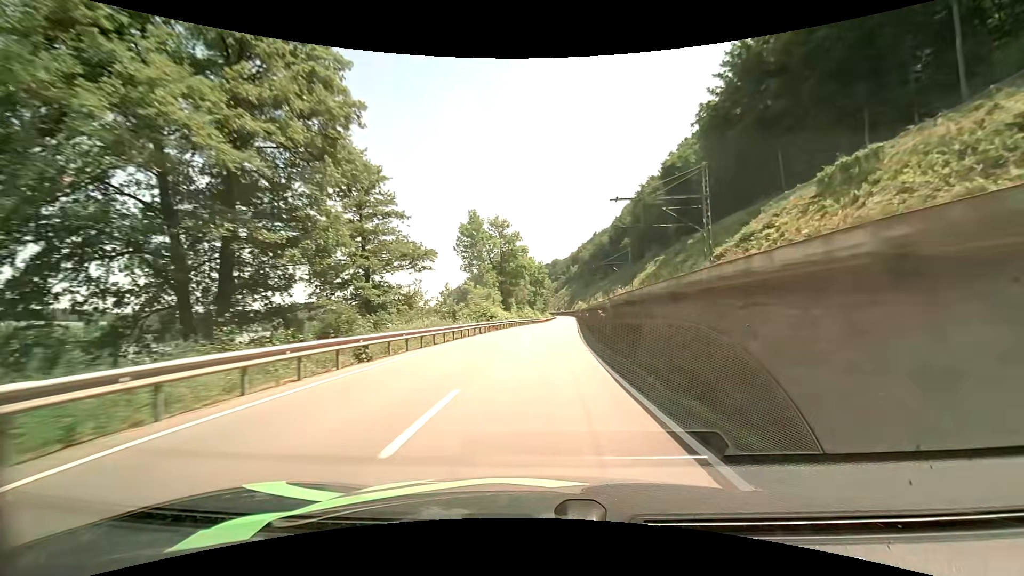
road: primary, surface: asphalt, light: Day
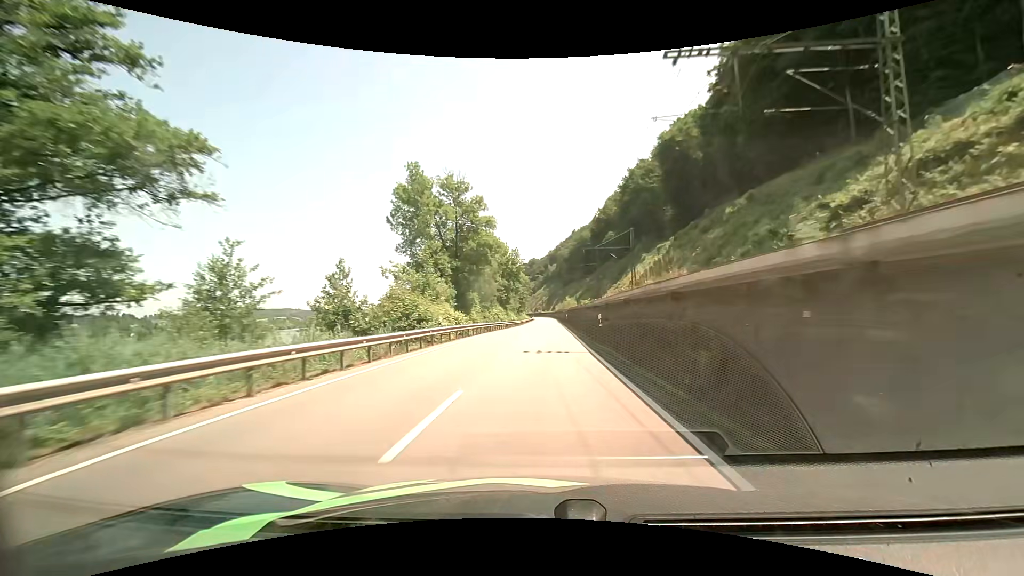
(+0.6, +23.8) m; +2°
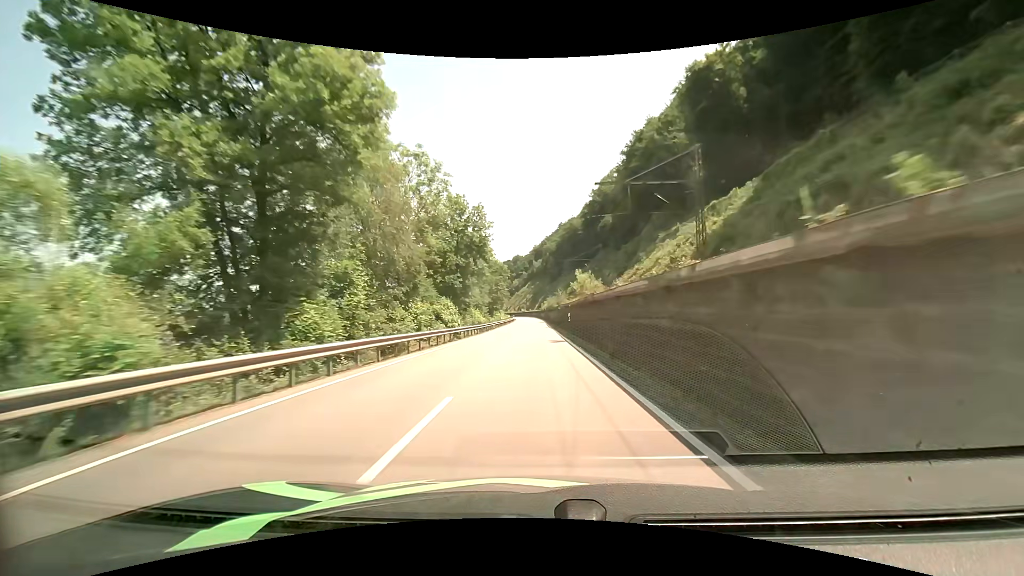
(+1.0, +36.2) m; +2°
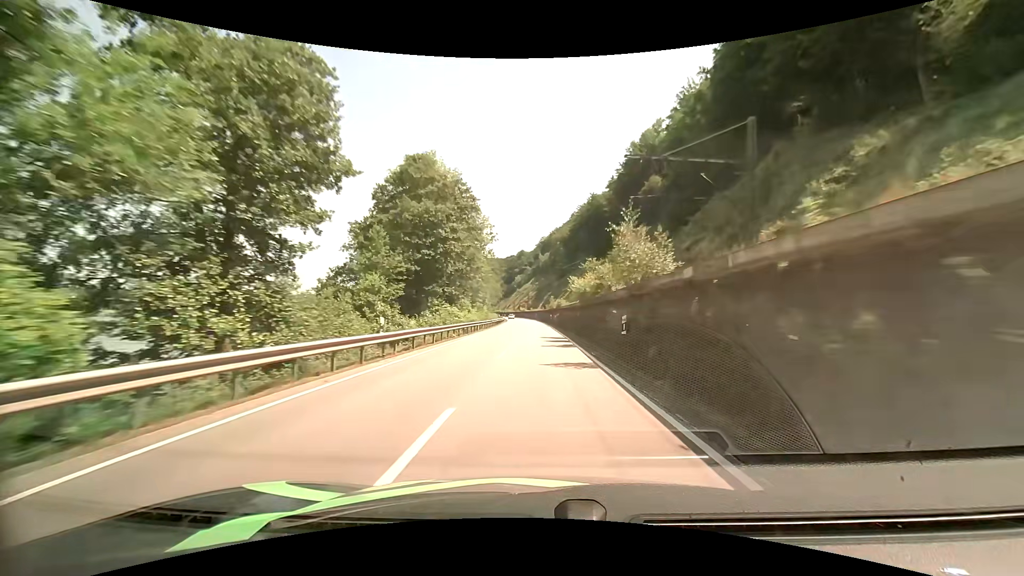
(-0.5, +60.8) m; -1°
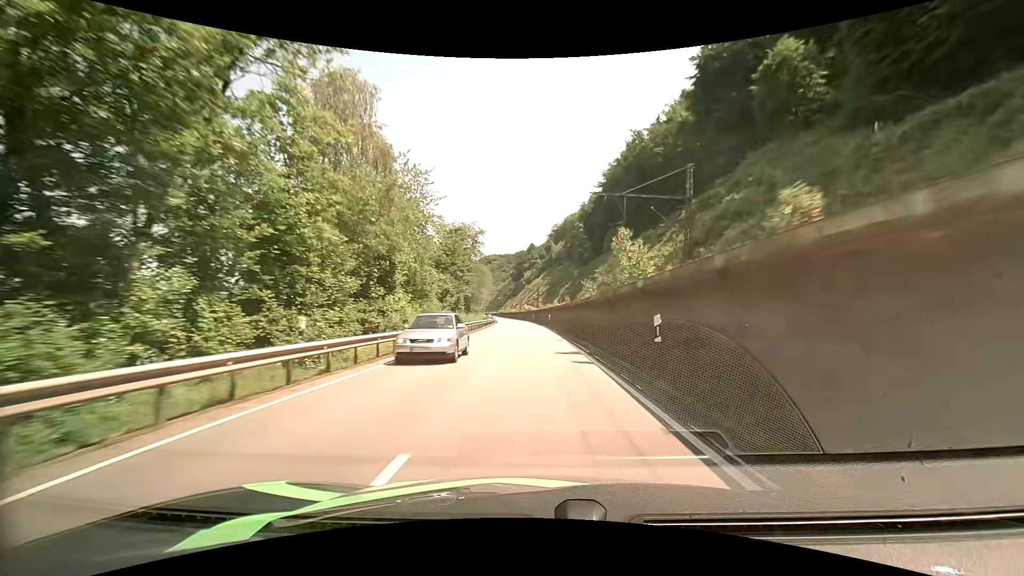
(0.0, +62.1) m; -1°
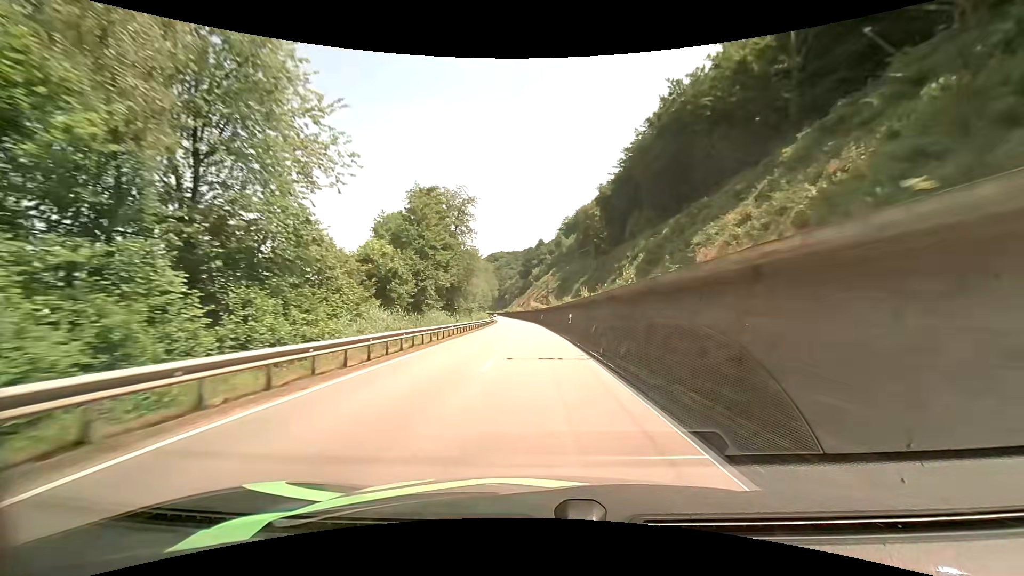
(-0.2, +25.1) m; -1°
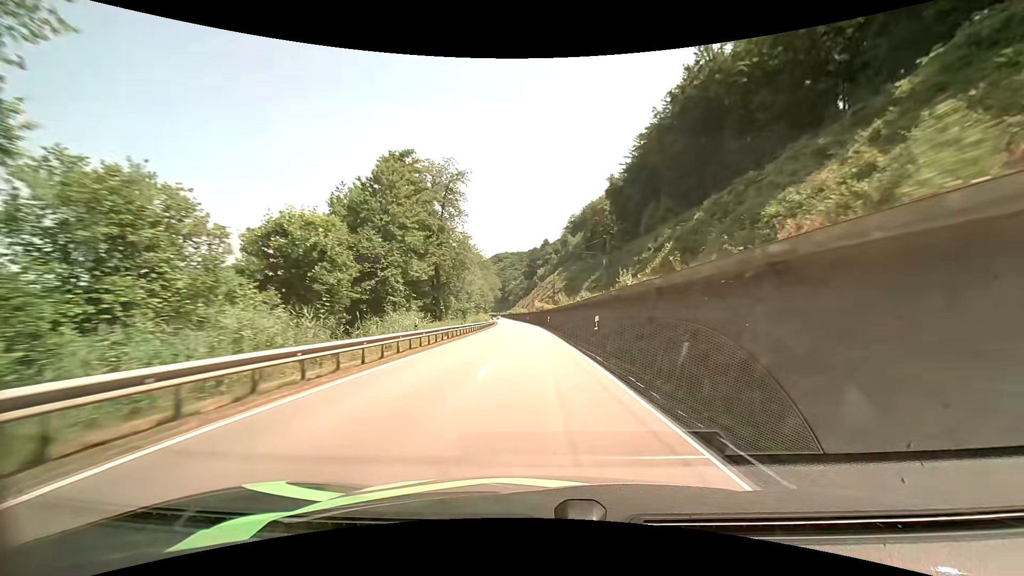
(-0.1, +12.6) m; -1°
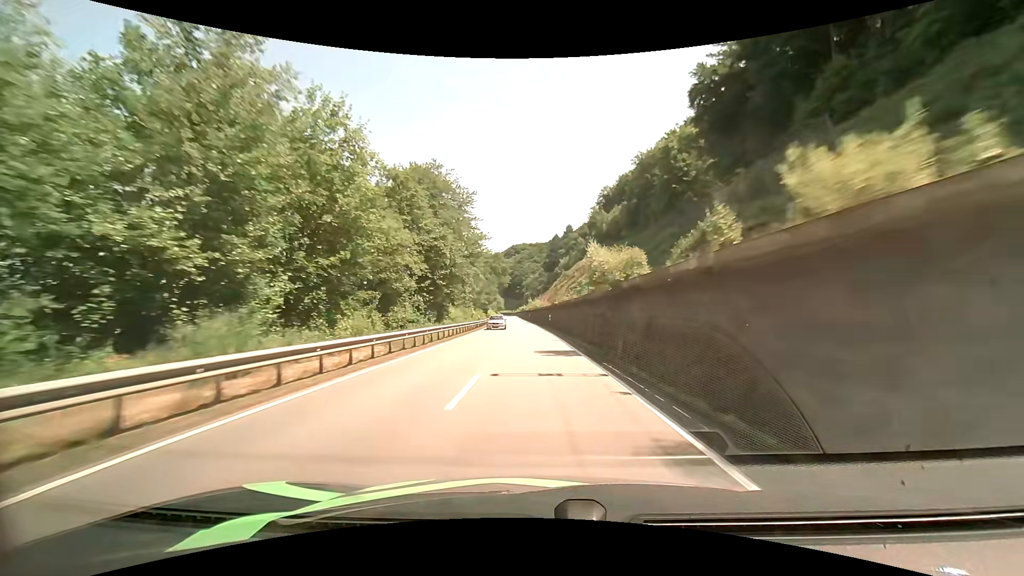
(-1.3, +63.5) m; -2°
(0, +10) (0, +20) (0, +30) (-1, +40) (-1, +50) (-2, +60) (-2, +70) (-3, +80) (-3, +90) (-4, +100) m
